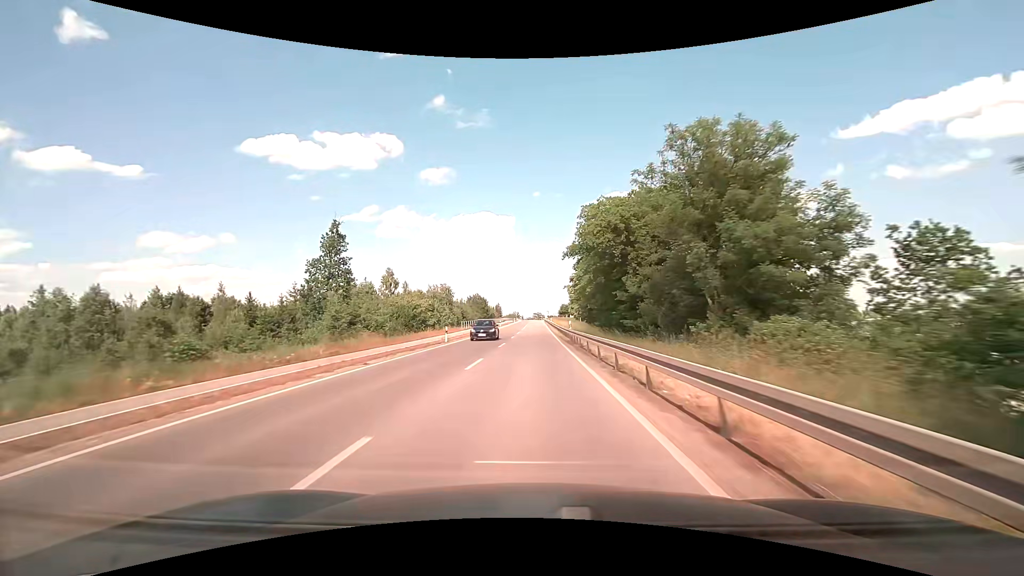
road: tertiary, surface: asphalt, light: Day
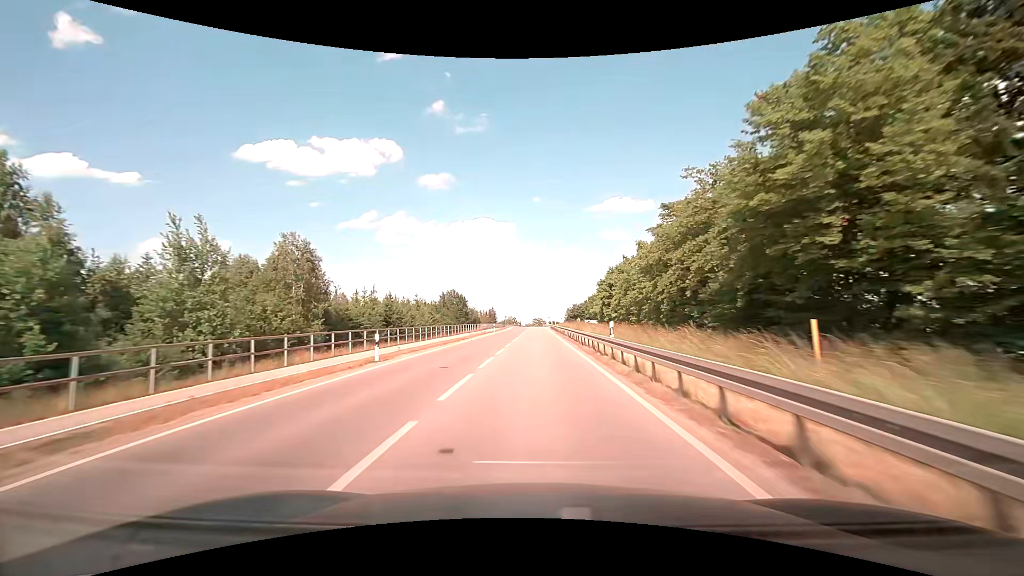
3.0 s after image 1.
(-0.2, +65.3) m; 0°
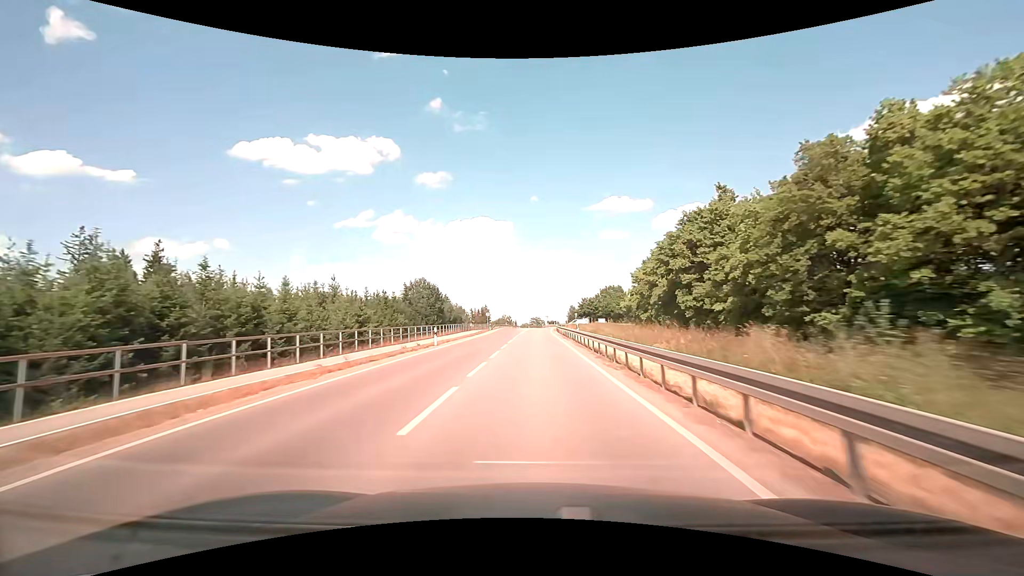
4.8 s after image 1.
(0.0, +38.7) m; 0°
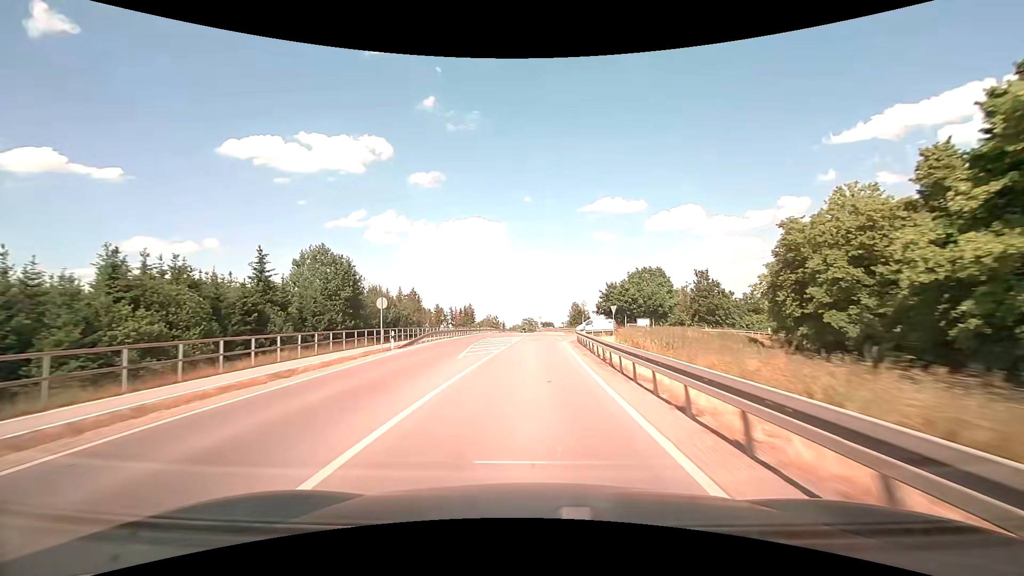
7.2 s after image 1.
(+0.5, +51.3) m; +1°
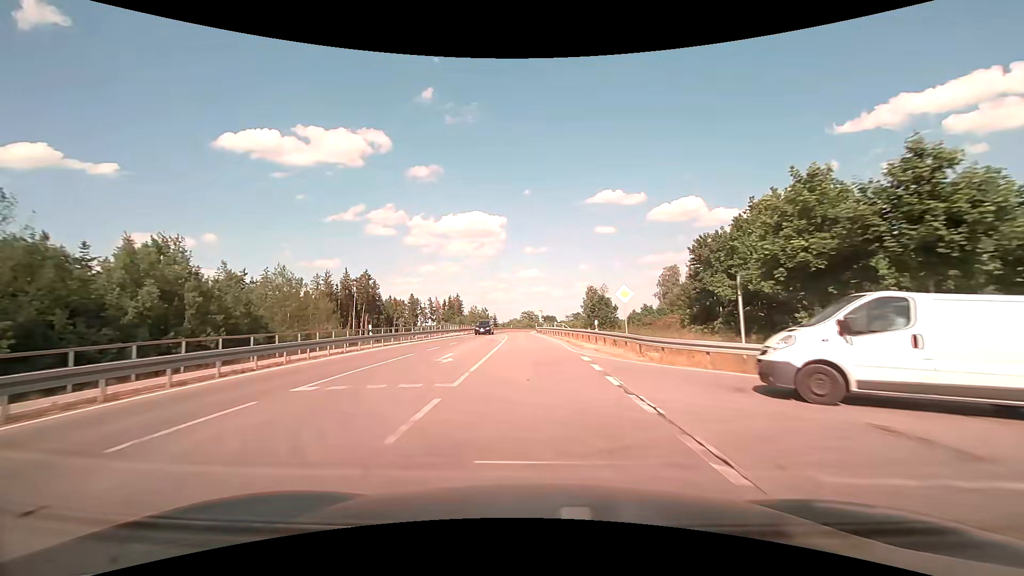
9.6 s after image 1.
(+0.4, +51.6) m; 0°
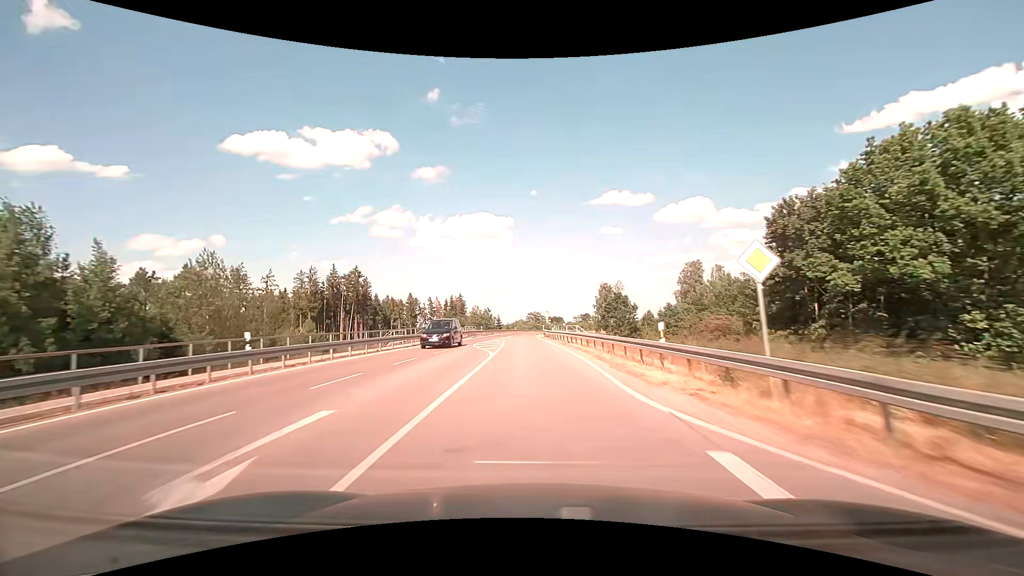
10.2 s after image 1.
(-0.1, +12.8) m; -1°
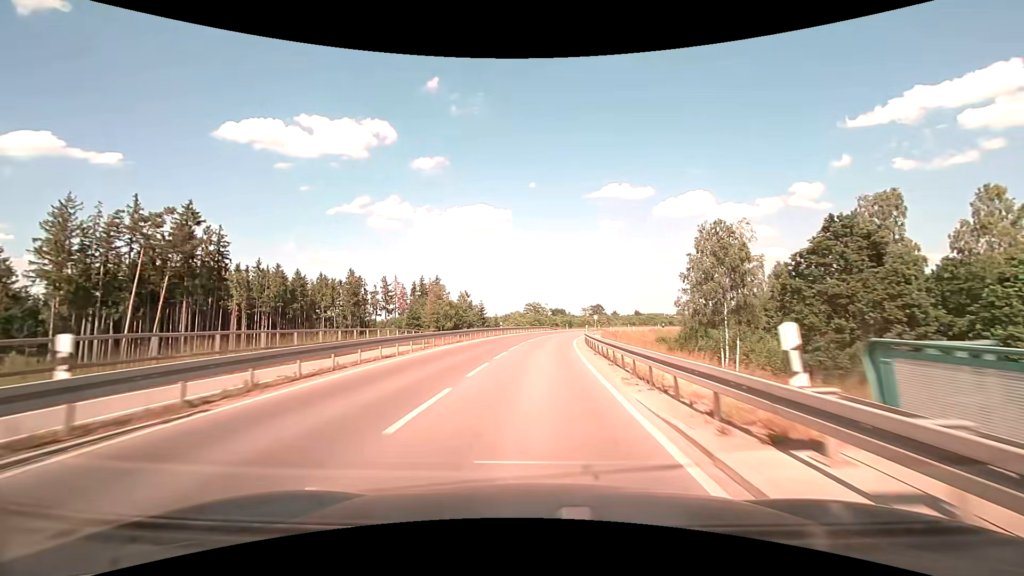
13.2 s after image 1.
(-1.5, +61.2) m; 0°
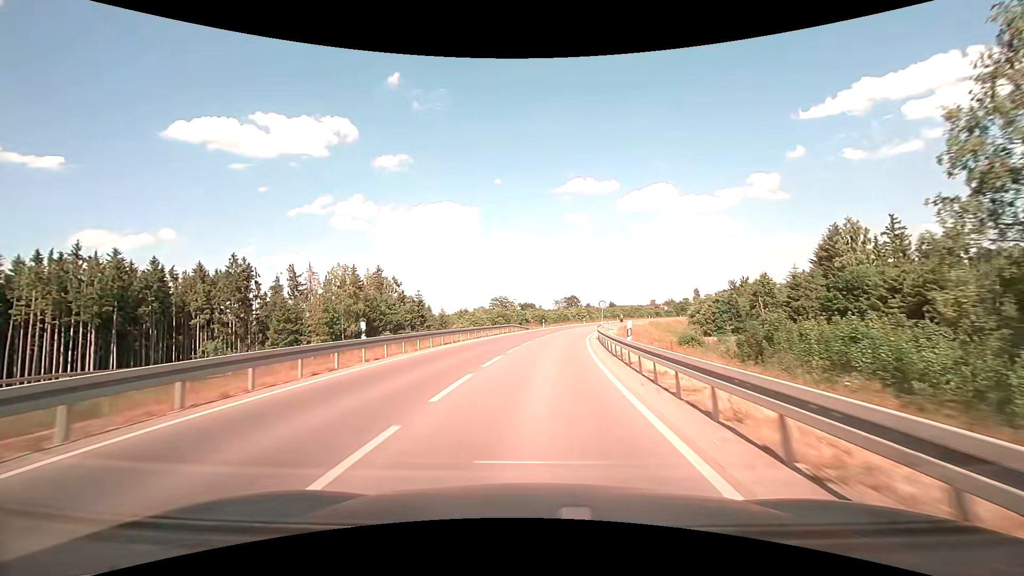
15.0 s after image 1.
(+1.2, +33.7) m; +4°
(0, +10) (0, +20) (+1, +30) (+2, +40) (+4, +50) (+5, +60) (+7, +69) (+10, +79) (+12, +89) (+16, +98) m
